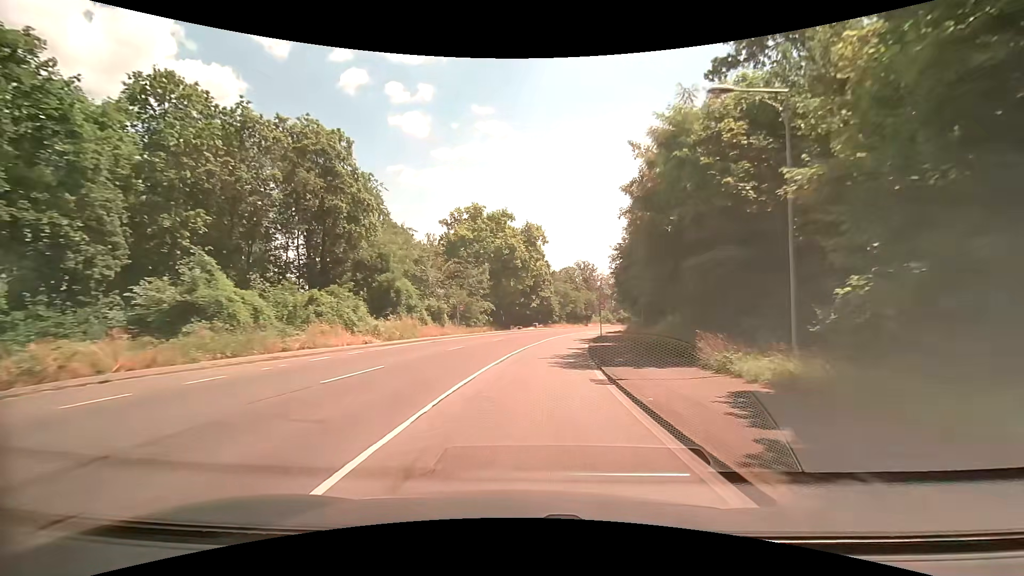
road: secondary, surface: asphalt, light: Day
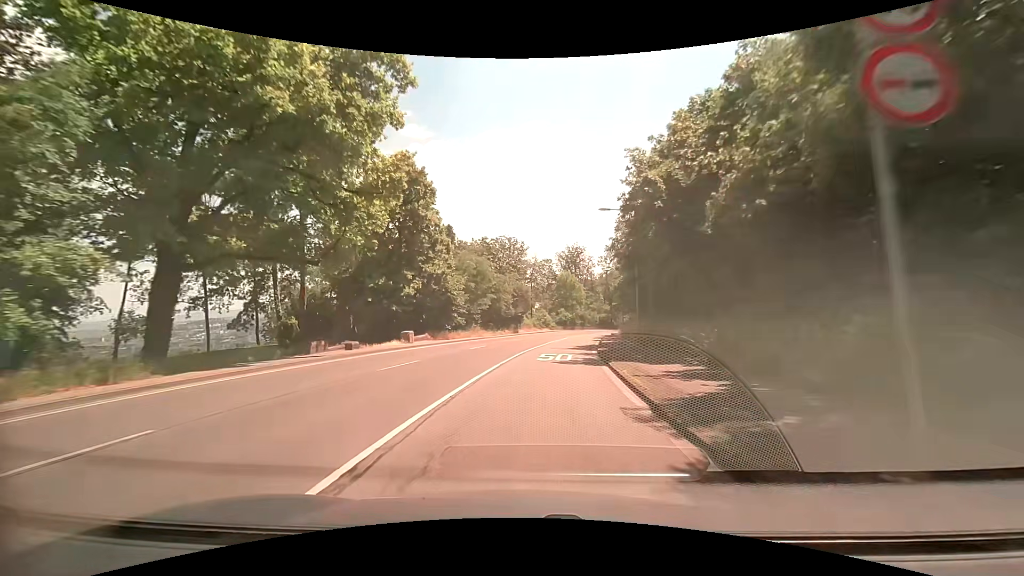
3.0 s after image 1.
(+4.5, +43.8) m; +9°
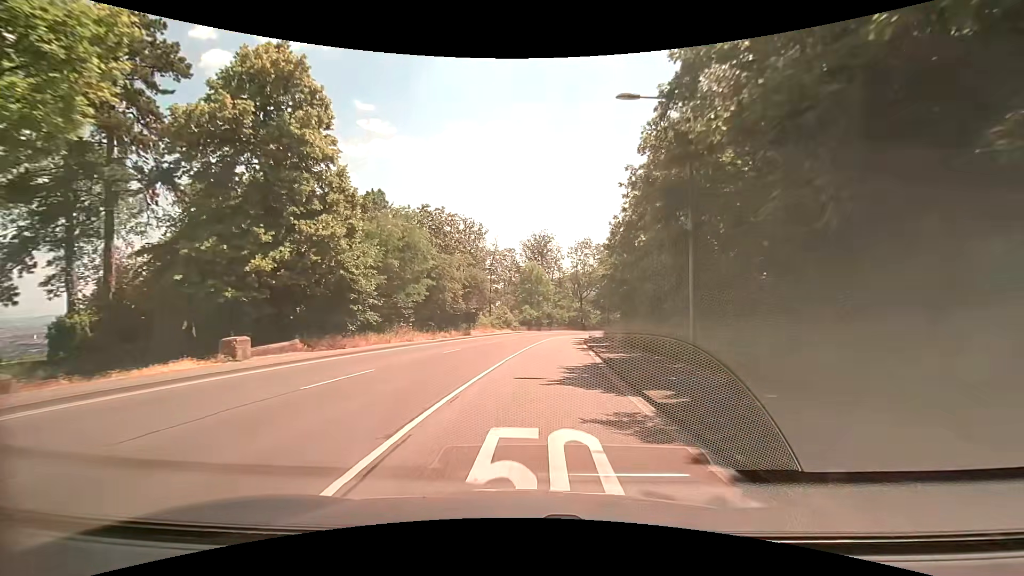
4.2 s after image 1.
(+0.7, +15.9) m; +5°
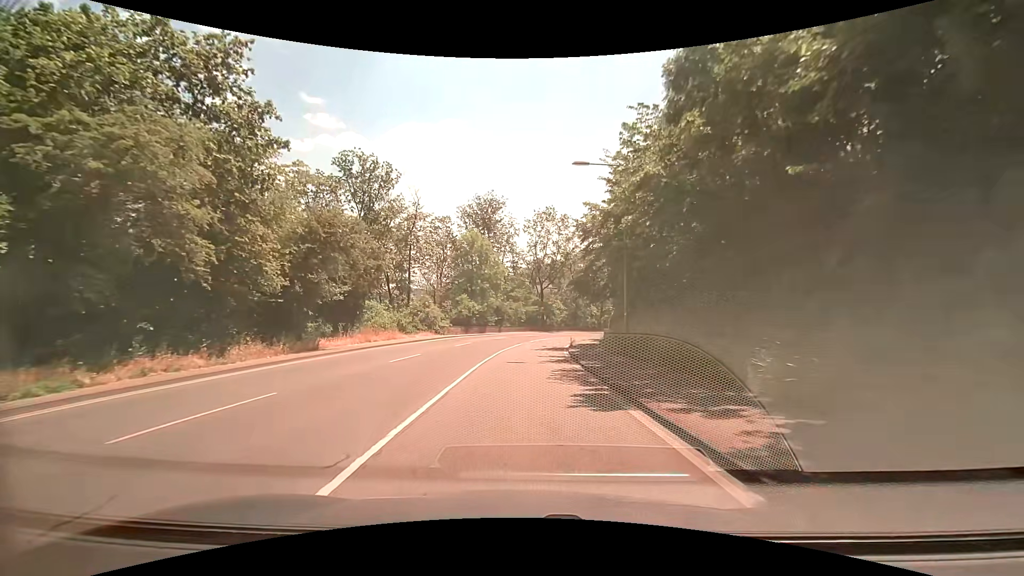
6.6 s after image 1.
(+1.5, +27.6) m; +6°
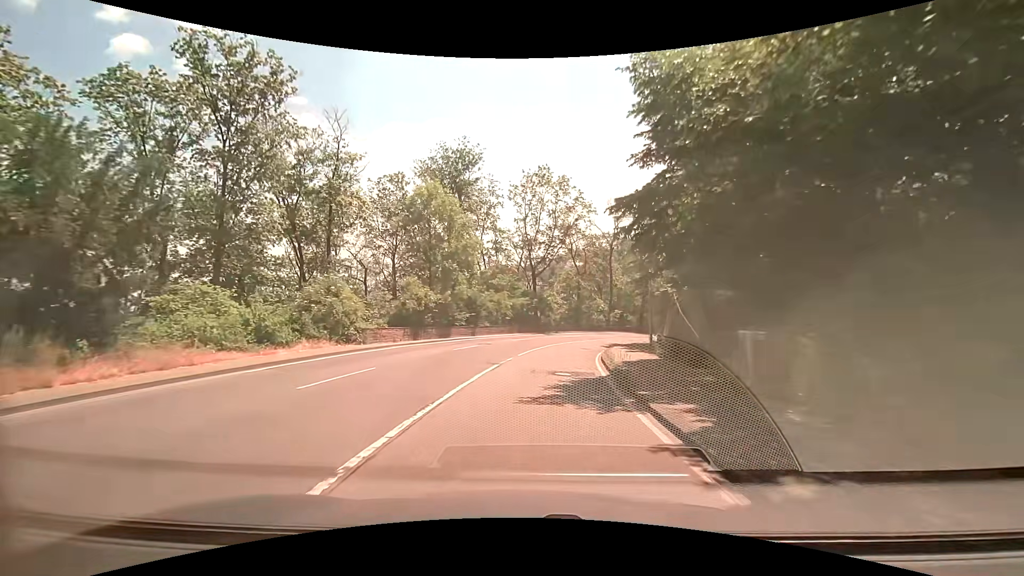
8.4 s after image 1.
(+0.2, +19.6) m; +2°
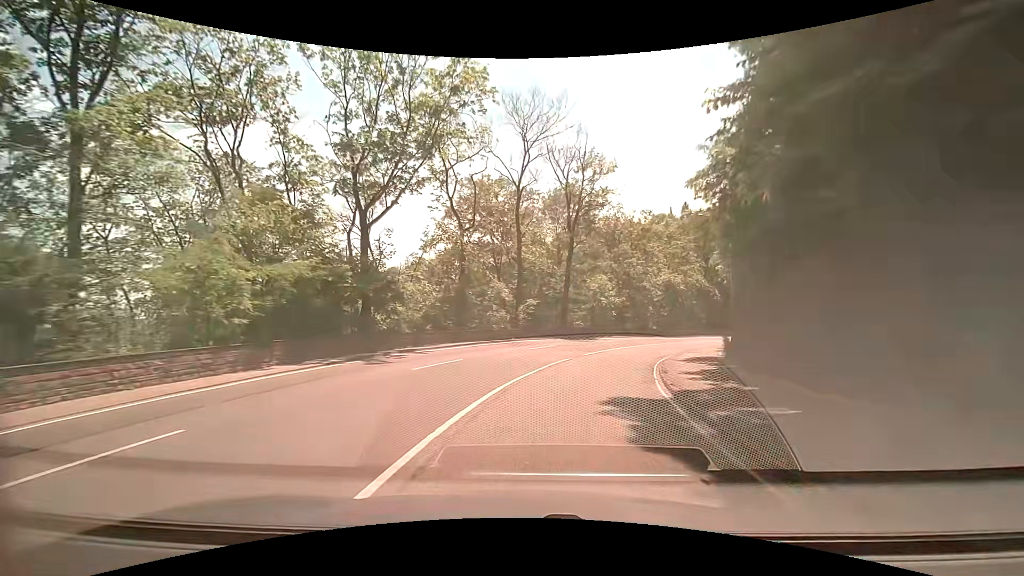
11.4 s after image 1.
(+2.6, +31.0) m; +13°
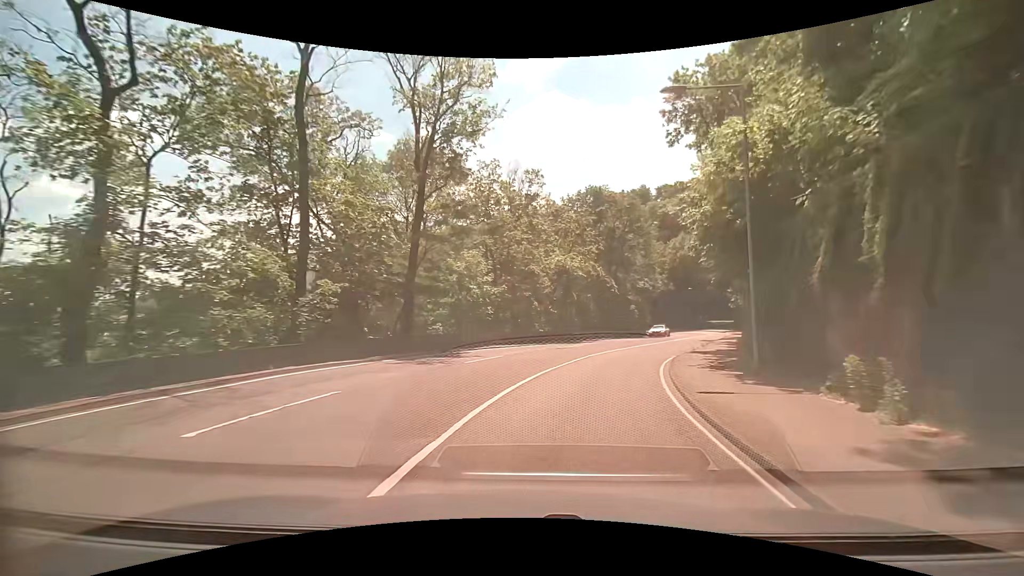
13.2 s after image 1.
(+2.3, +18.7) m; +14°
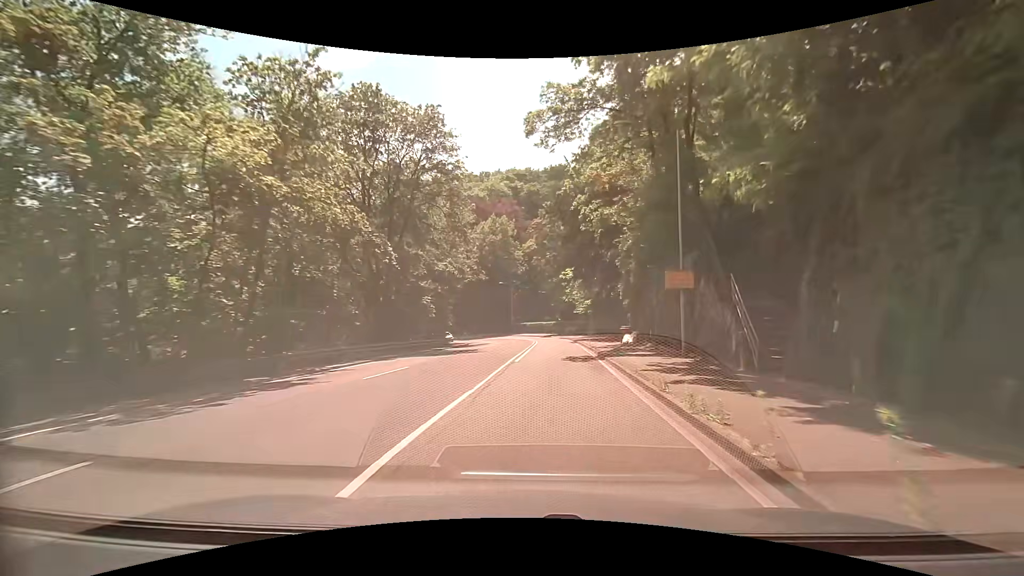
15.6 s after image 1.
(+5.5, +26.2) m; +24°
(0, +10) (+1, +20) (+2, +30) (+2, +40) (+2, +50) (+1, +60) (-1, +70) (-5, +79) (-10, +87) (-16, +96) m
